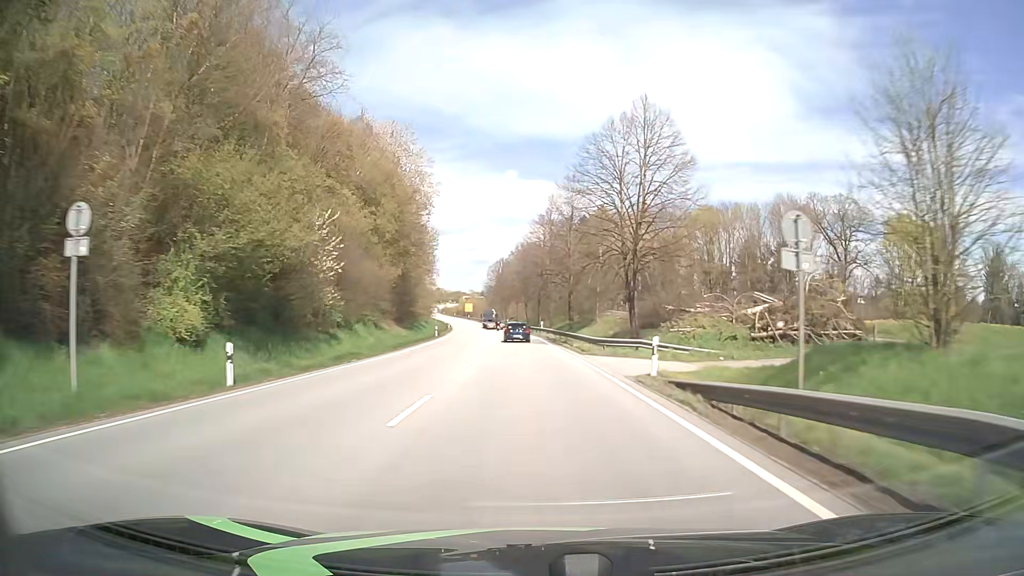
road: primary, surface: asphalt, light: Day
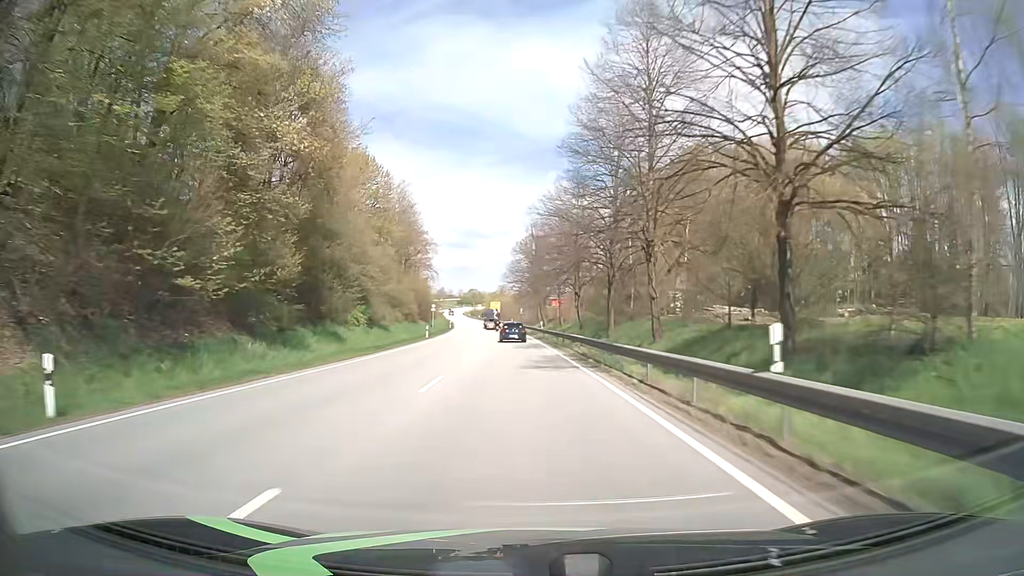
(-1.4, +55.7) m; -3°
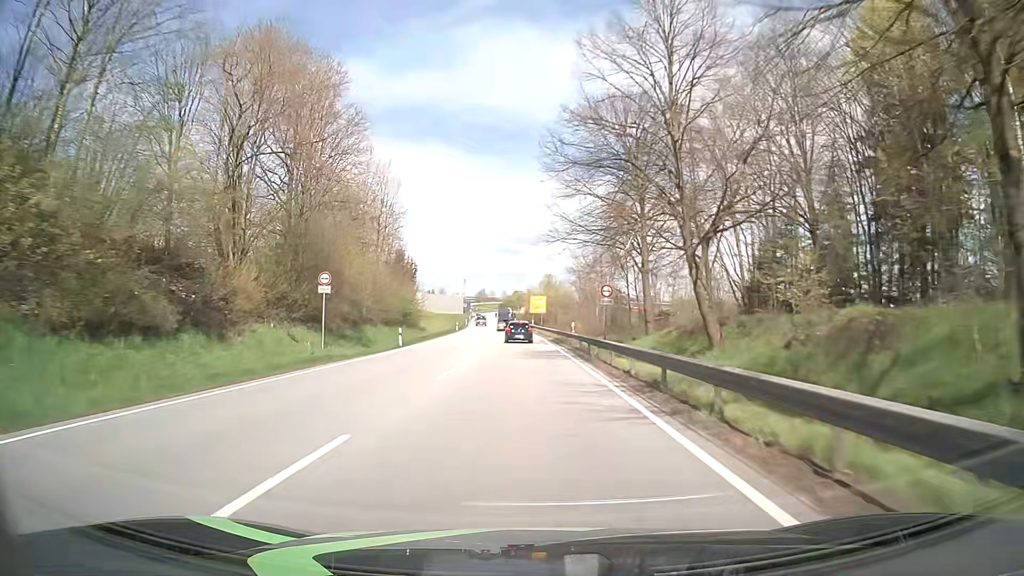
(-2.7, +69.5) m; -4°
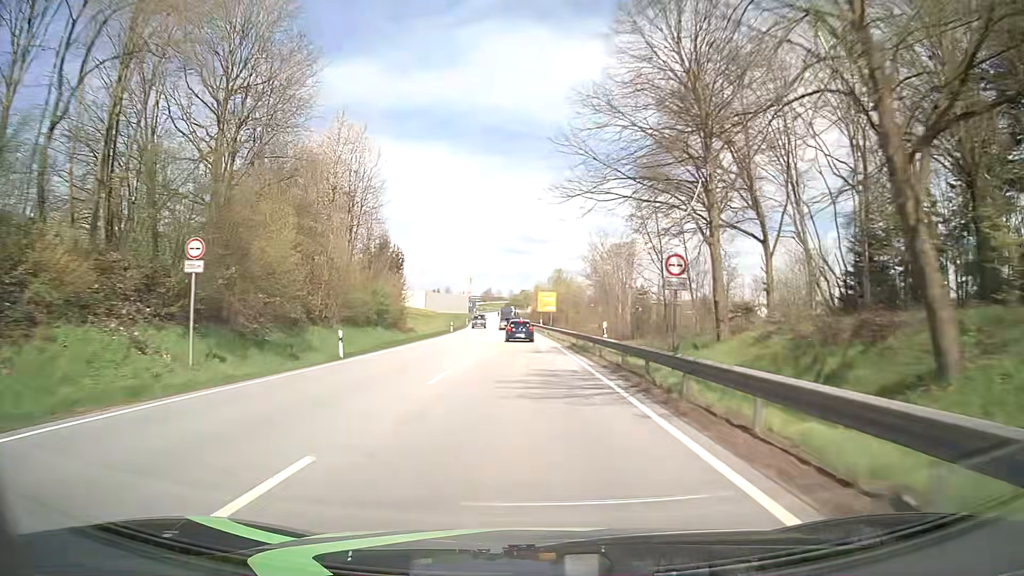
(-0.1, +13.6) m; 0°
